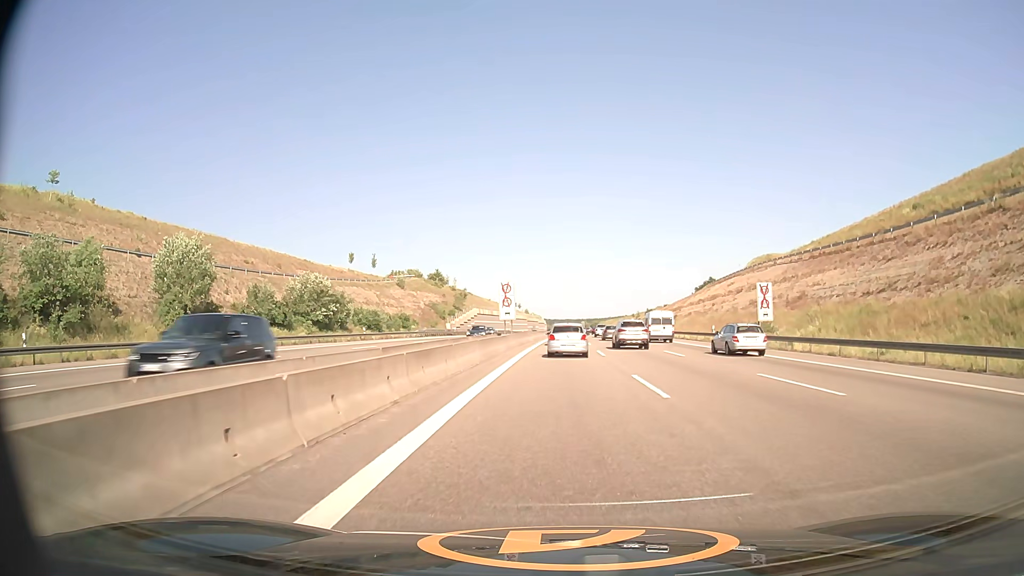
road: motorway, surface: asphalt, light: Day
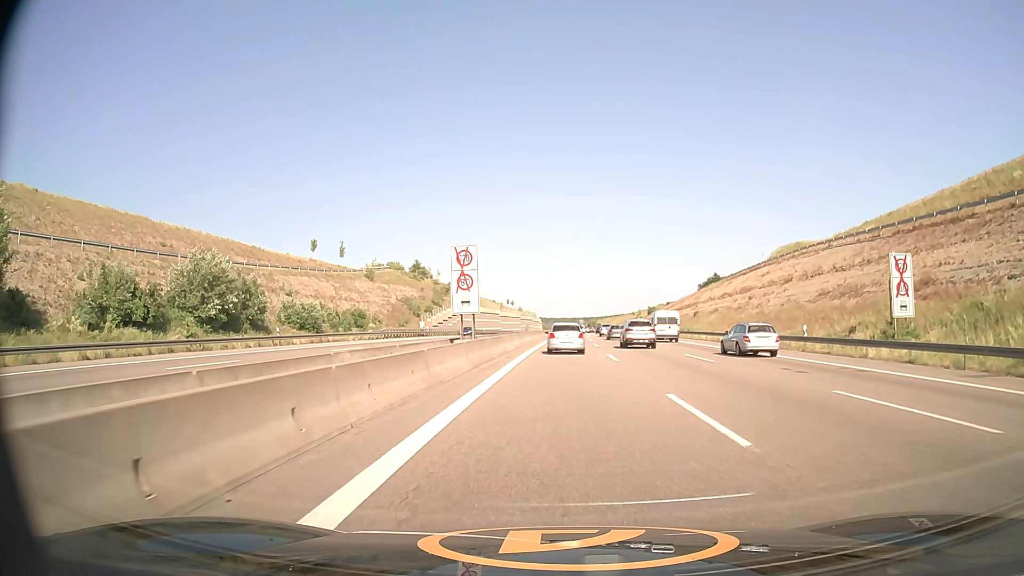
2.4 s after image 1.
(0.0, +22.7) m; 0°
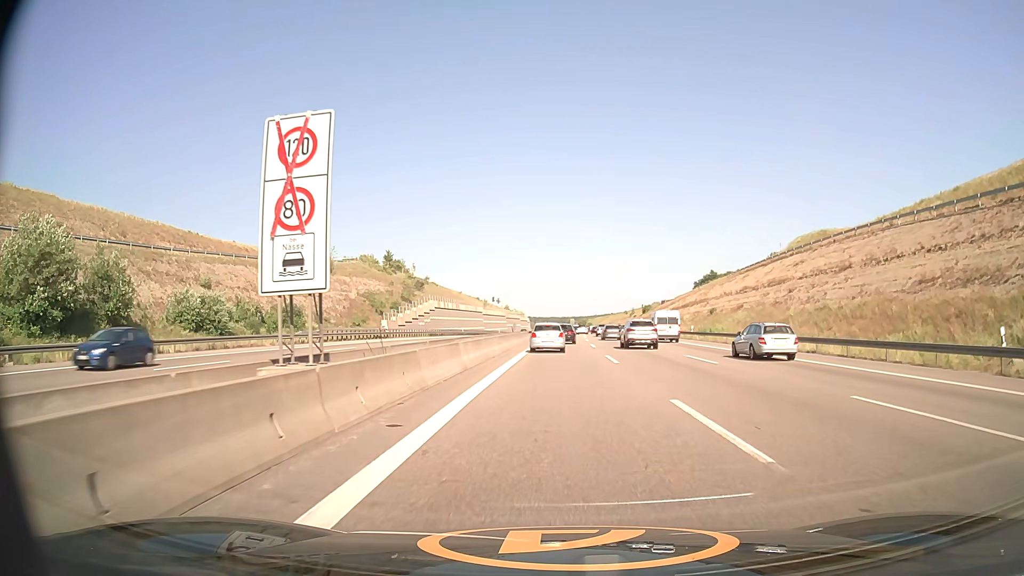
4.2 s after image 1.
(+0.2, +18.6) m; +1°
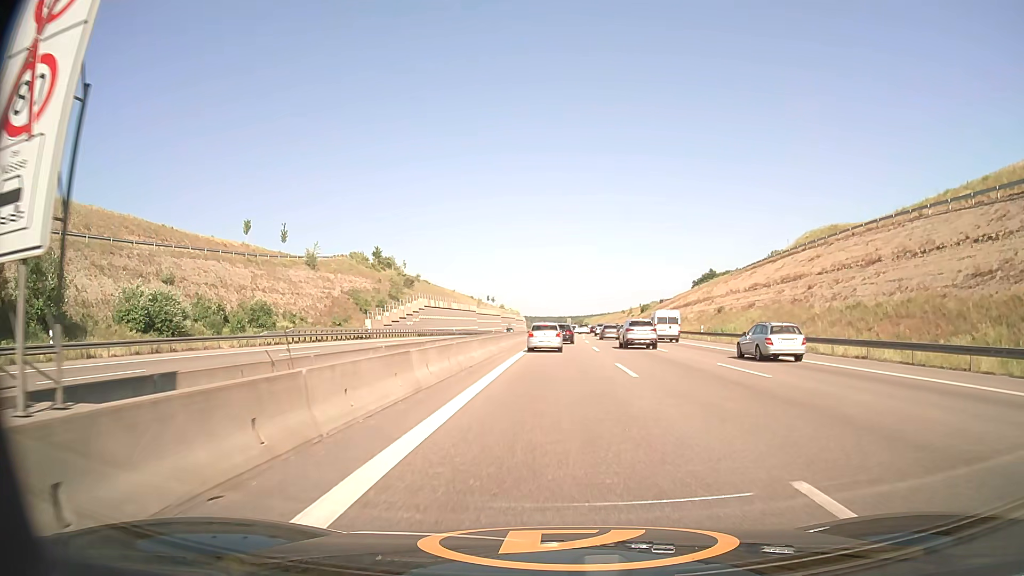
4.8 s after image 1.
(0.0, +6.4) m; 0°
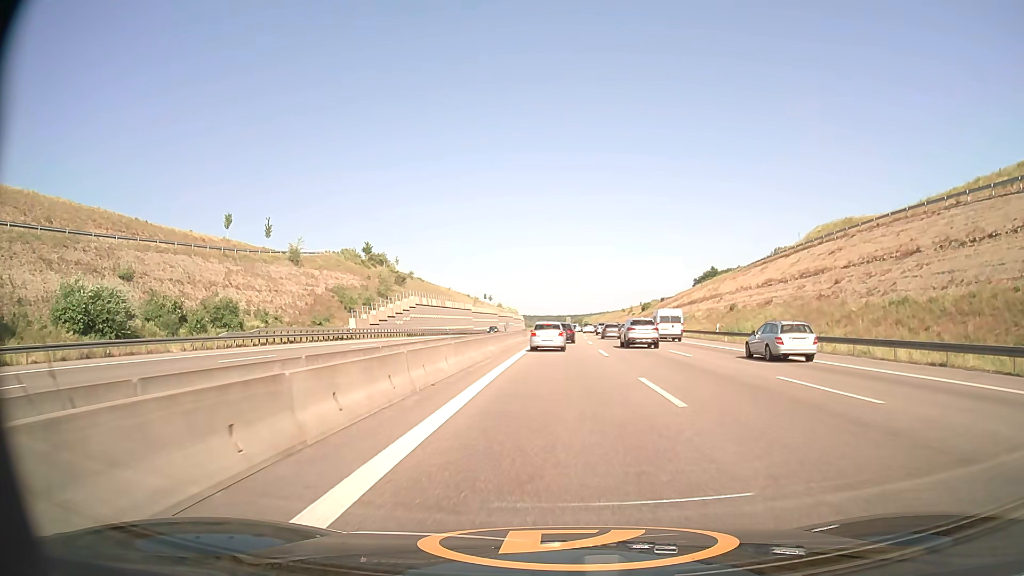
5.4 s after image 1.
(0.0, +6.5) m; 0°
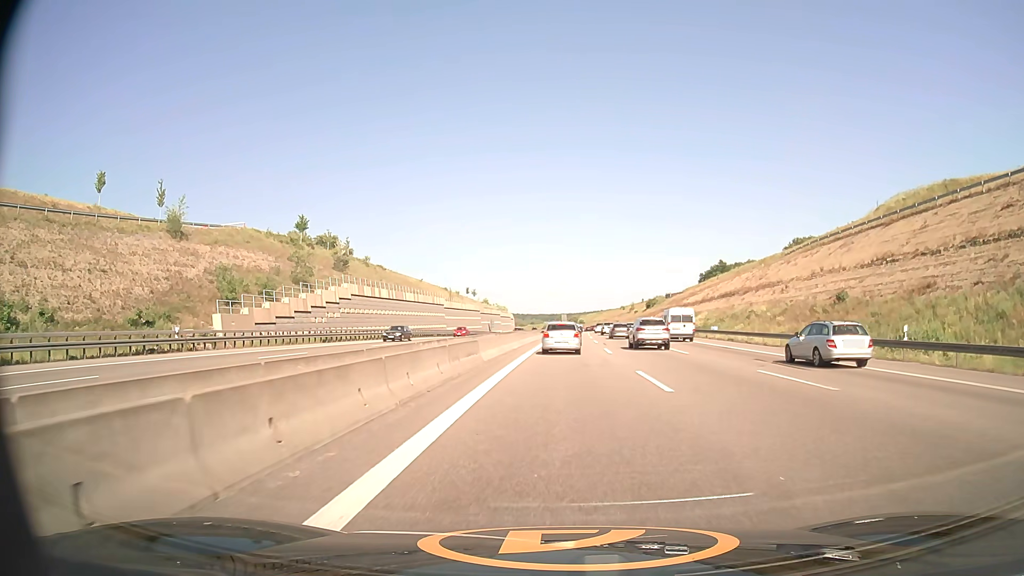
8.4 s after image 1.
(+0.3, +32.5) m; +1°
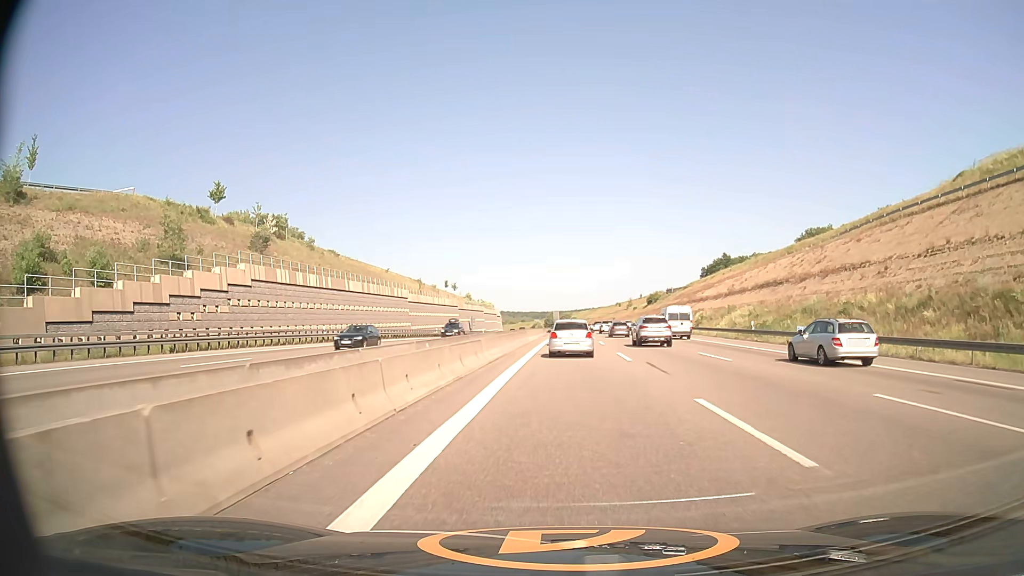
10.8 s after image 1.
(+0.2, +24.8) m; +1°
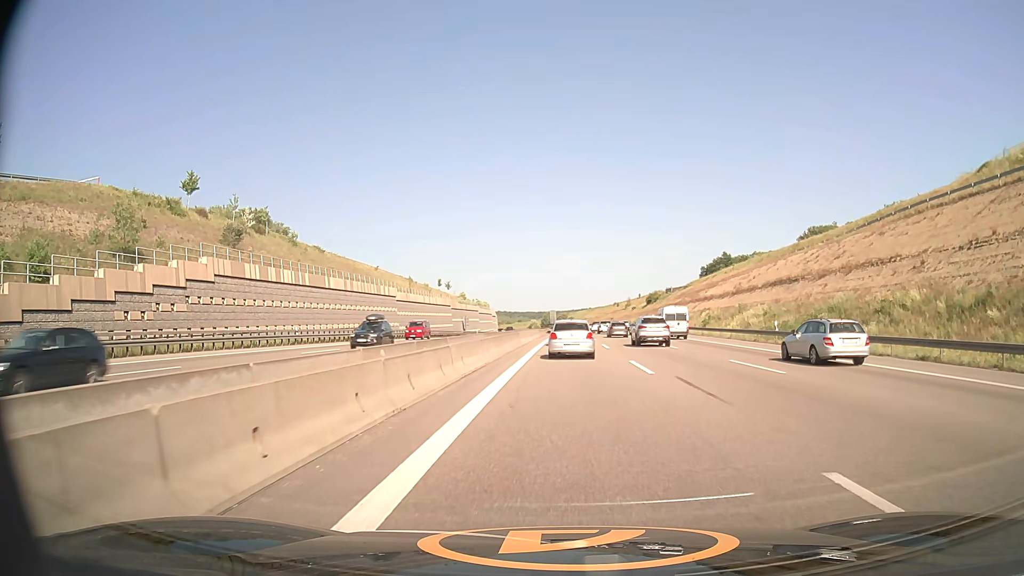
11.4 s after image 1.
(0.0, +5.9) m; 0°
(0, +10) (0, +20) (0, +30) (+1, +40) (+1, +50) (+1, +60) (+1, +70) (+2, +80) (+2, +90) (+2, +100) m
